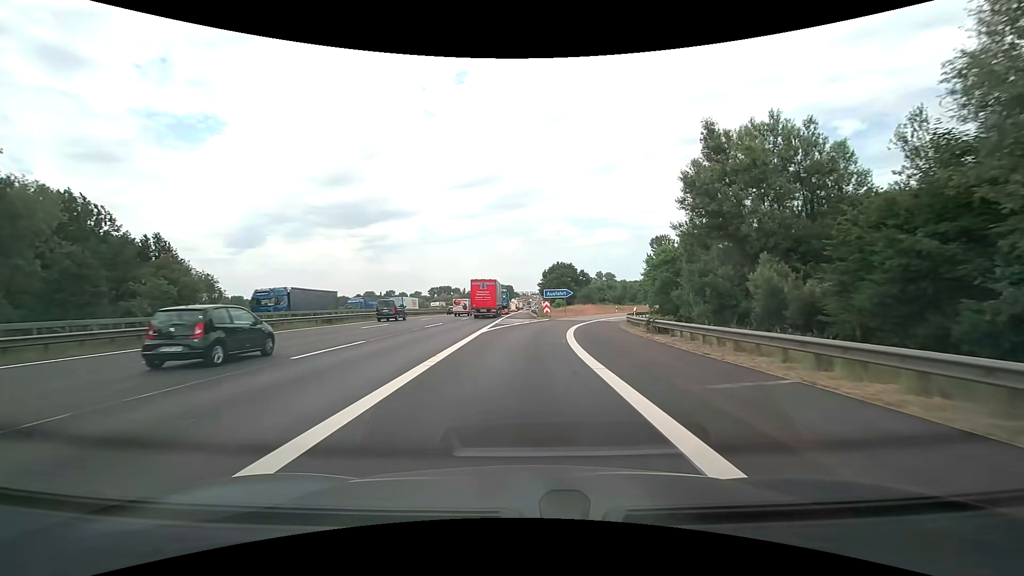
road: motorway_link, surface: asphalt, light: Day
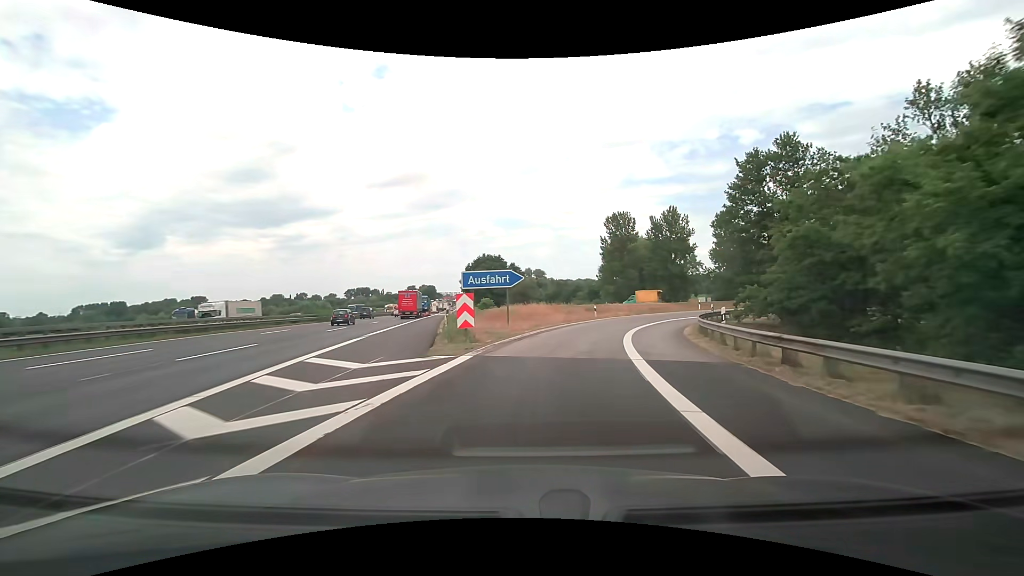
(+1.2, +33.3) m; +8°
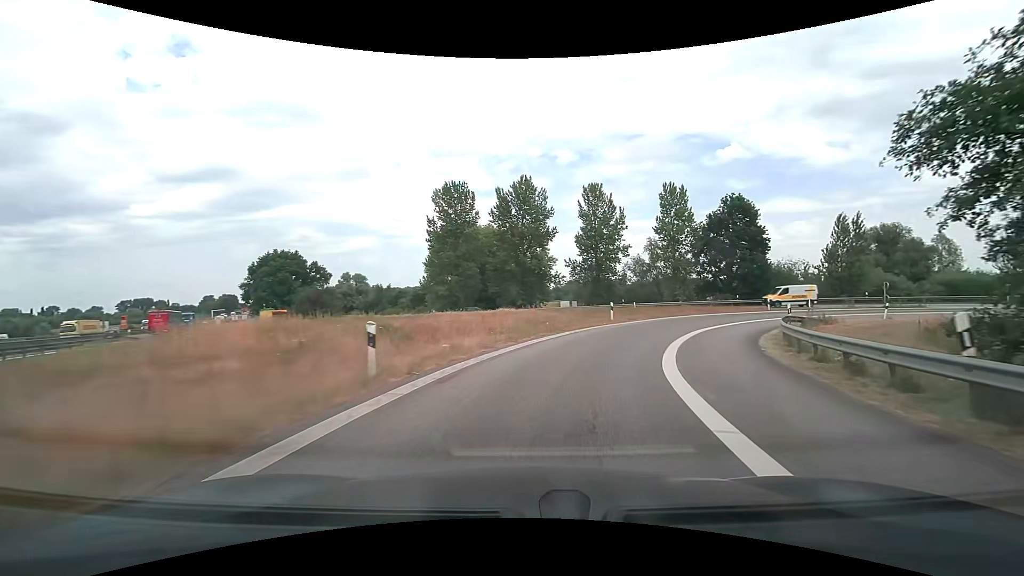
(+4.4, +30.0) m; +18°
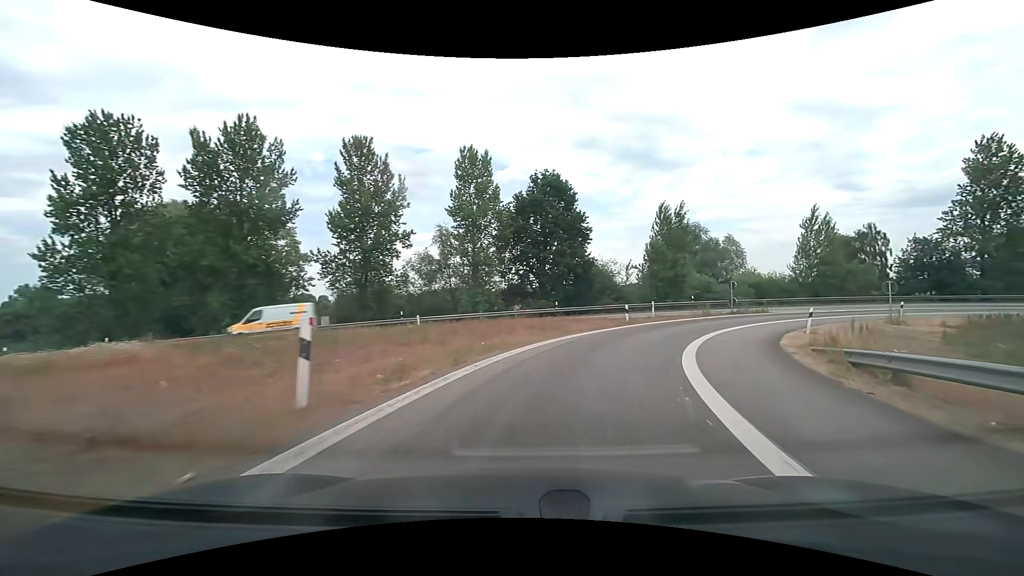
(+4.2, +20.9) m; +24°
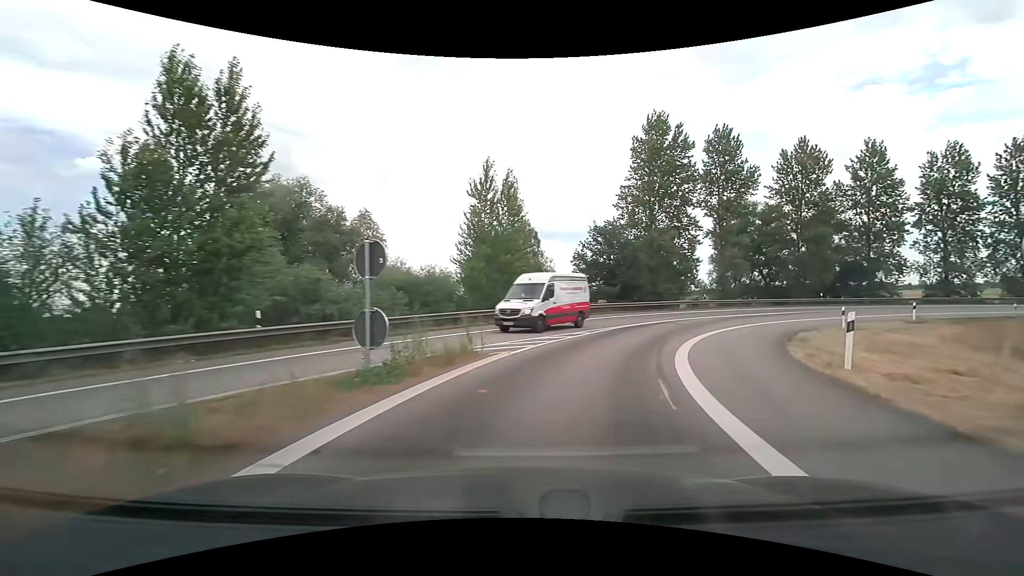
(+11.3, +30.7) m; +41°
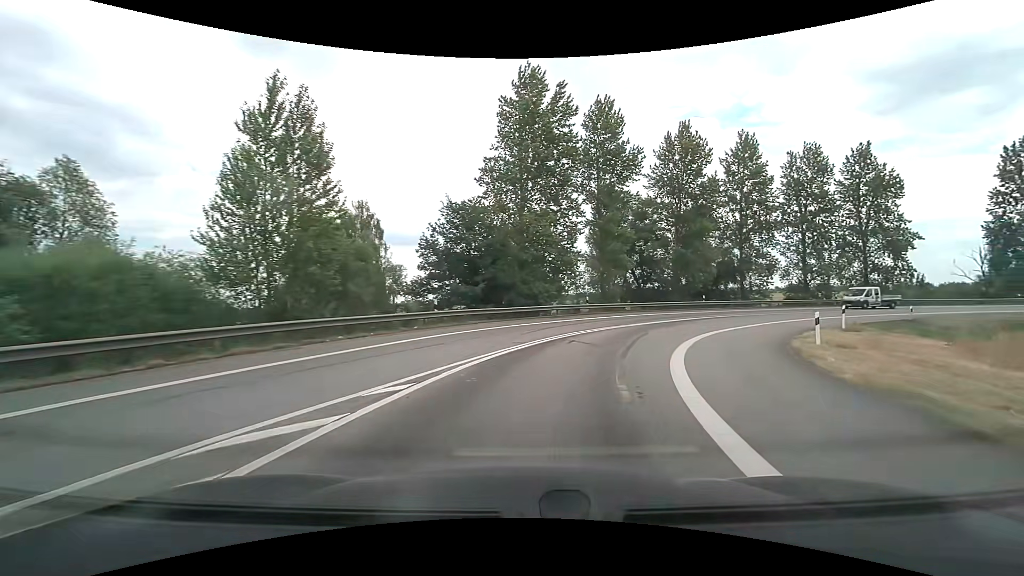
(+1.5, +12.8) m; +14°
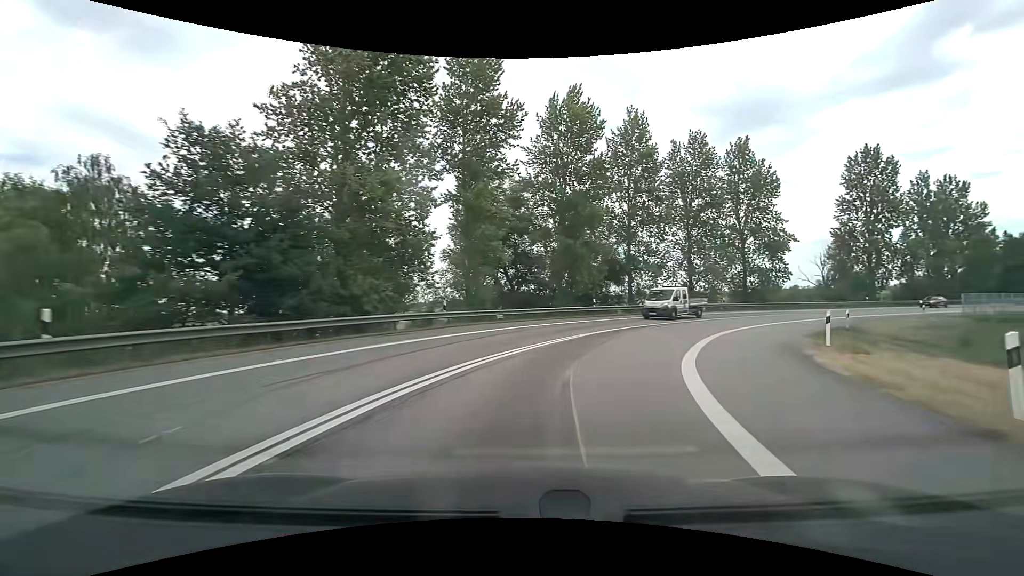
(+1.8, +12.9) m; +15°
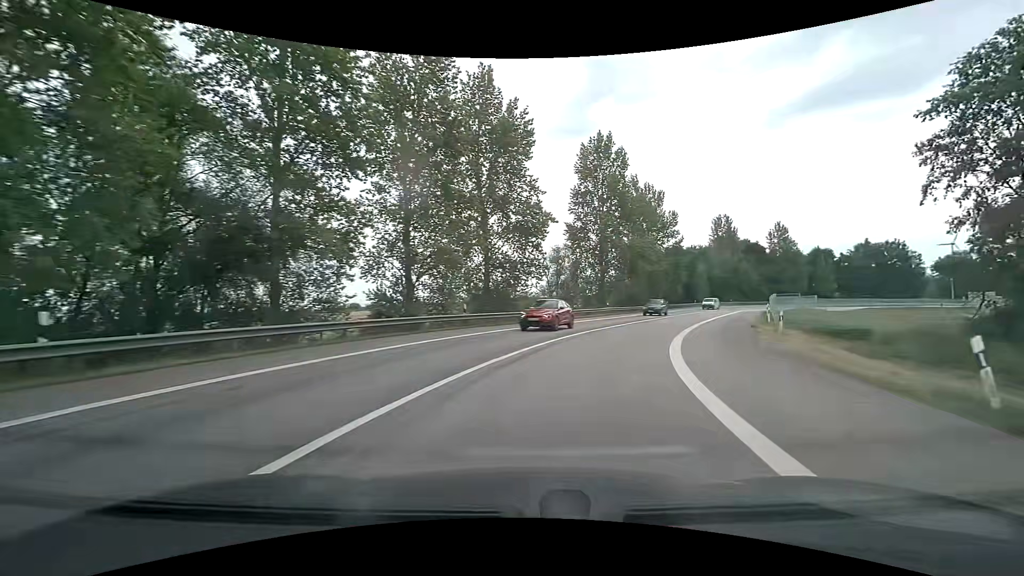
(+7.1, +25.7) m; +31°
